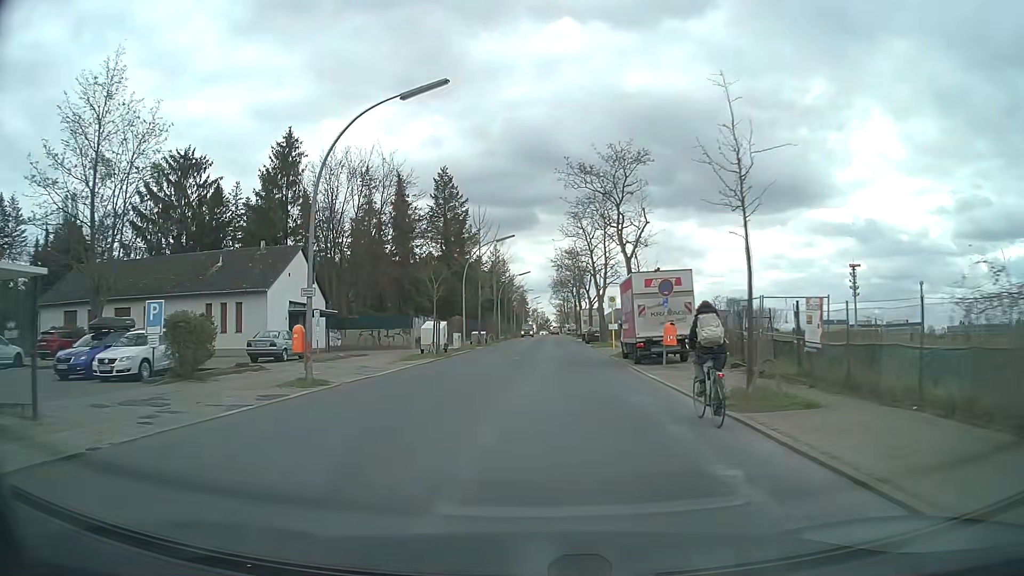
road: tertiary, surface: asphalt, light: Day
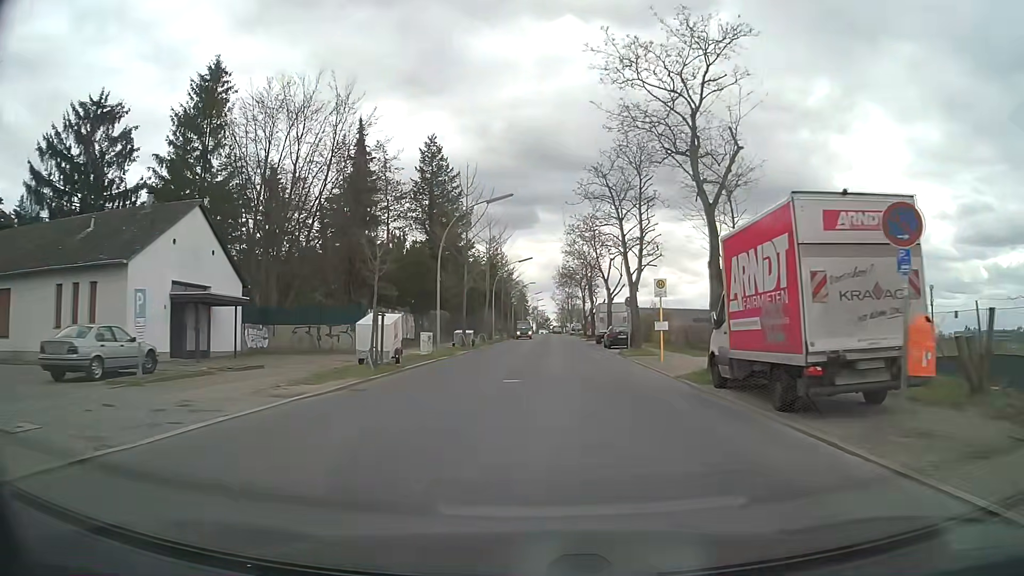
(-0.2, +14.3) m; 0°
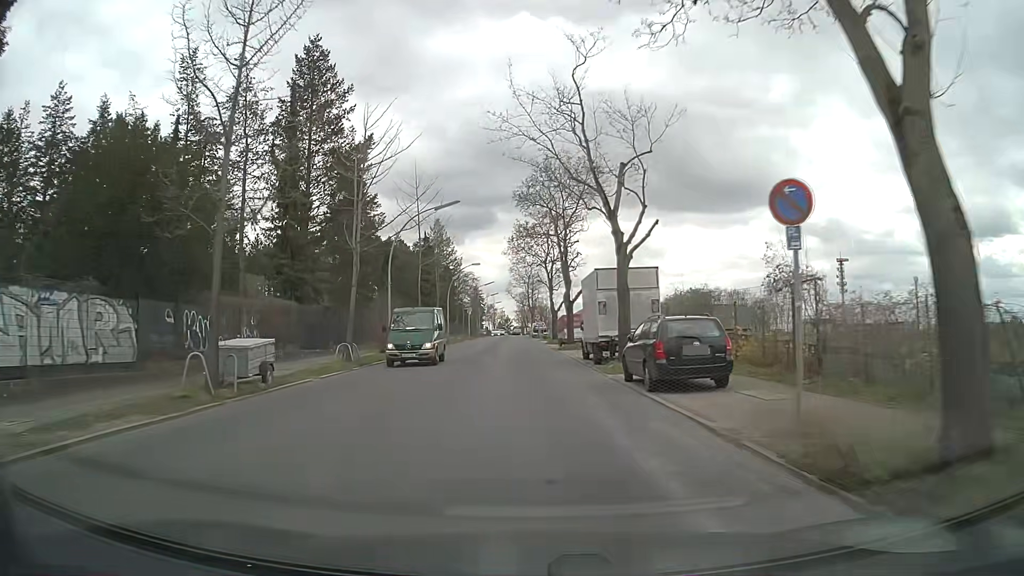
(+1.6, +29.1) m; +4°
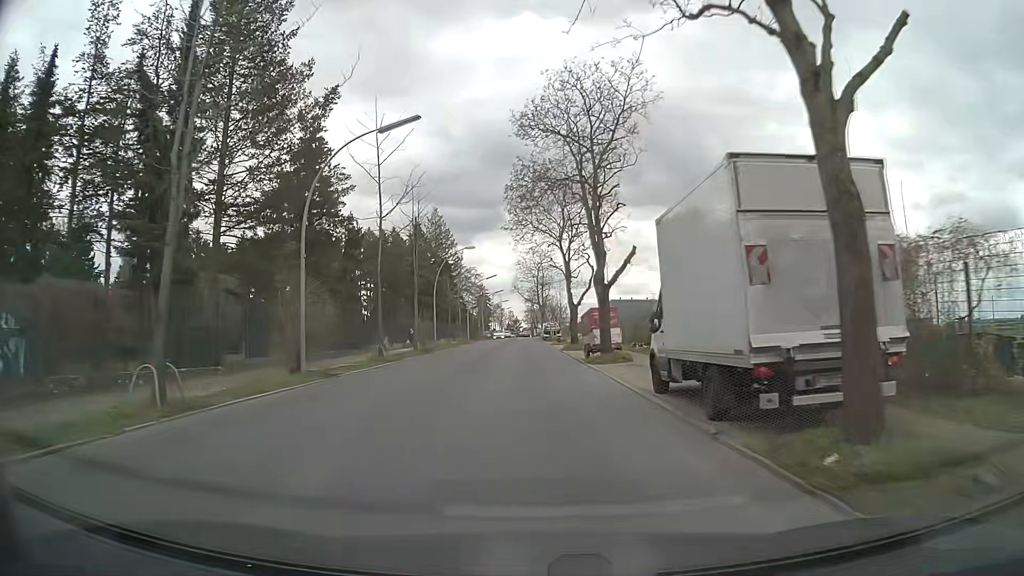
(-0.2, +14.7) m; -1°
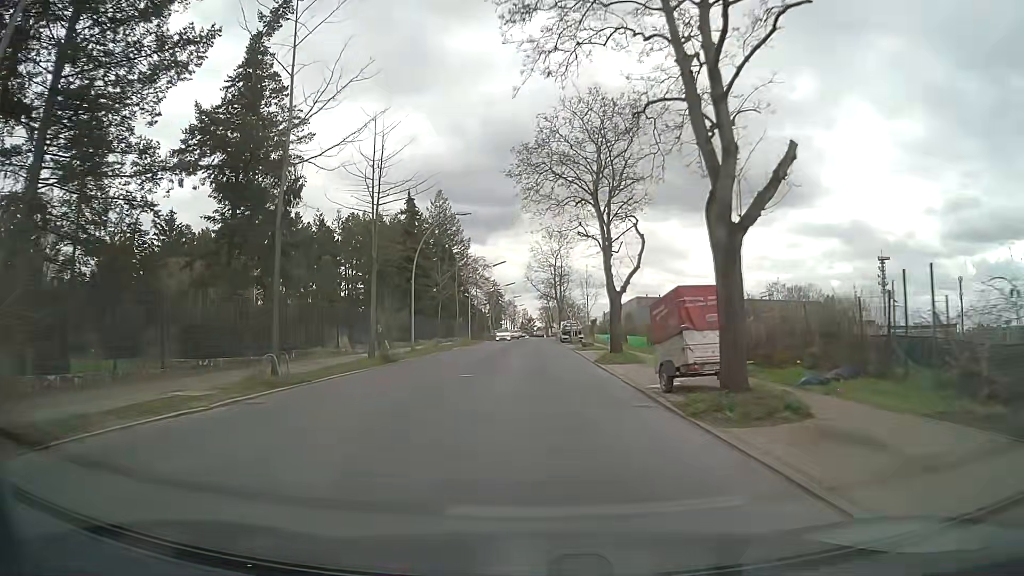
(-0.2, +14.8) m; -1°
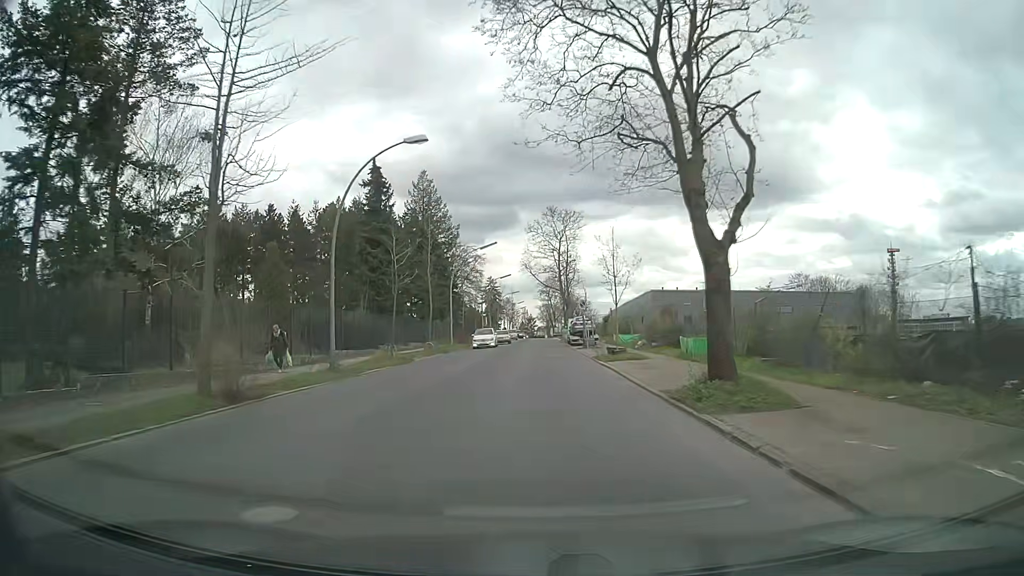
(+0.1, +14.8) m; 0°
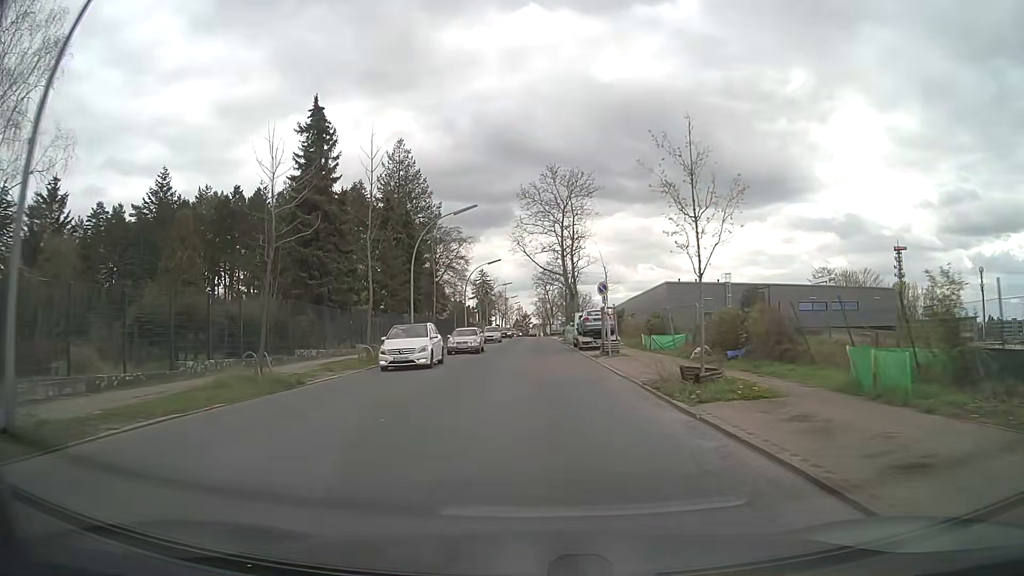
(0.0, +14.9) m; 0°
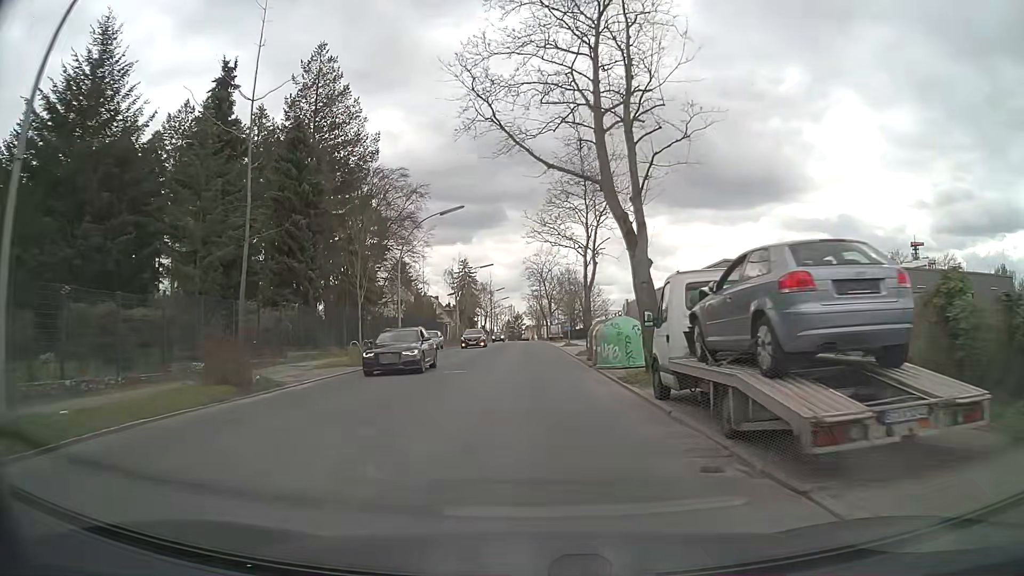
(+0.3, +30.0) m; +1°
(0, +10) (0, +20) (0, +30) (0, +40) (0, +50) (-1, +60) (-1, +70) (-1, +80) (-1, +90) (-1, +100) m
